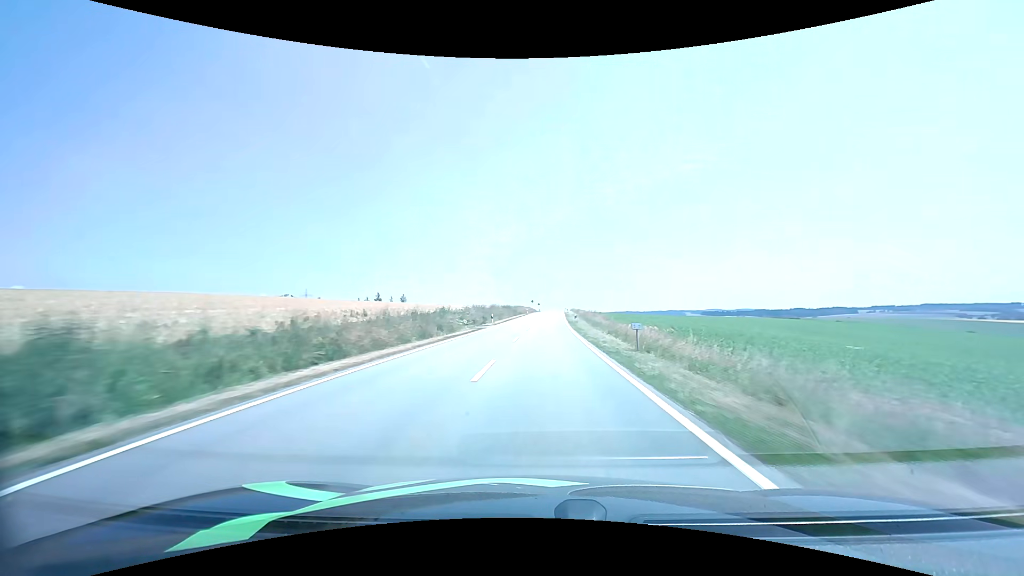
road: tertiary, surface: asphalt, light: Day
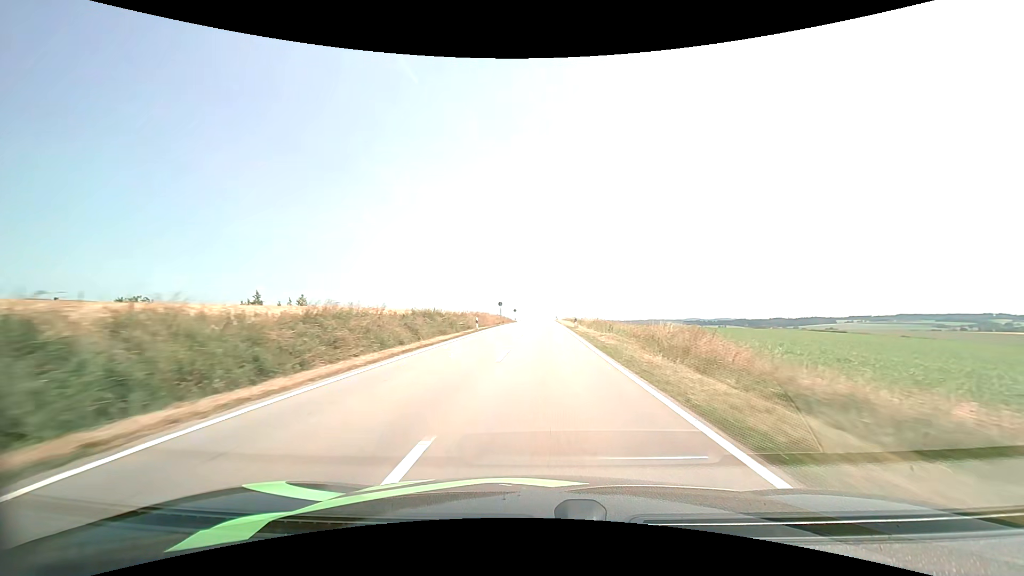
(+1.1, +56.6) m; +2°
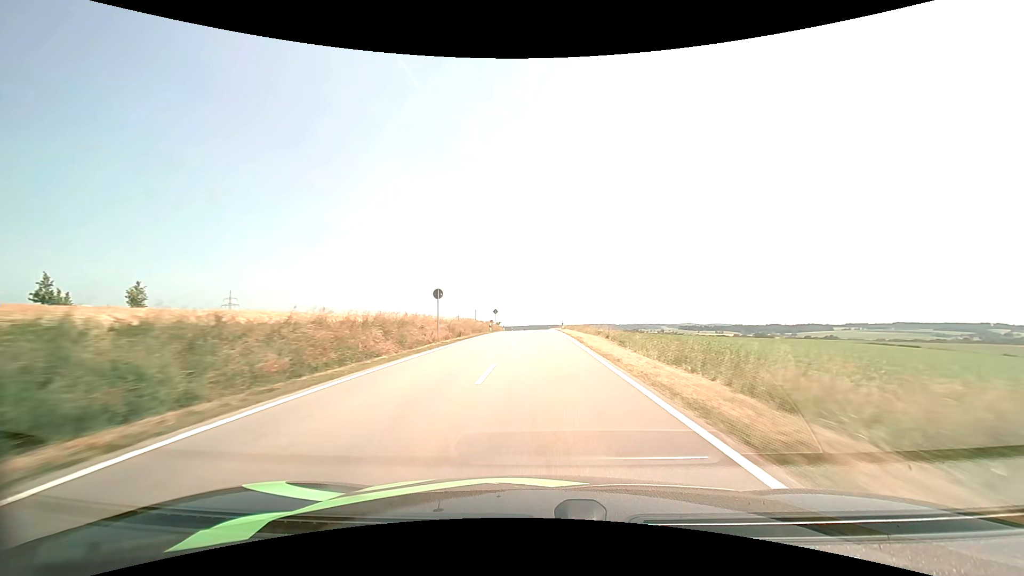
(+0.2, +41.1) m; +1°
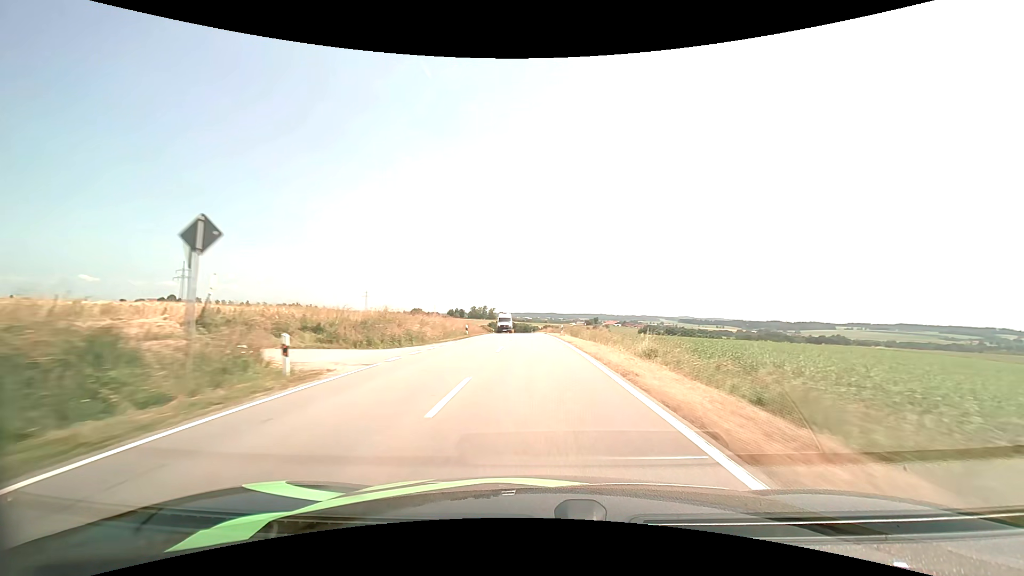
(0.0, +64.3) m; 0°
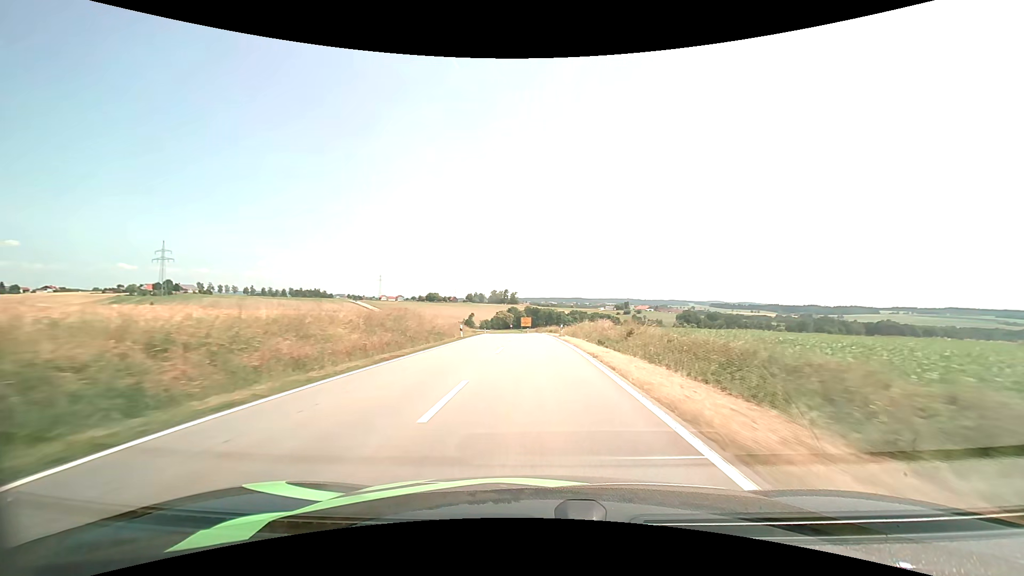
(-1.0, +62.3) m; -3°
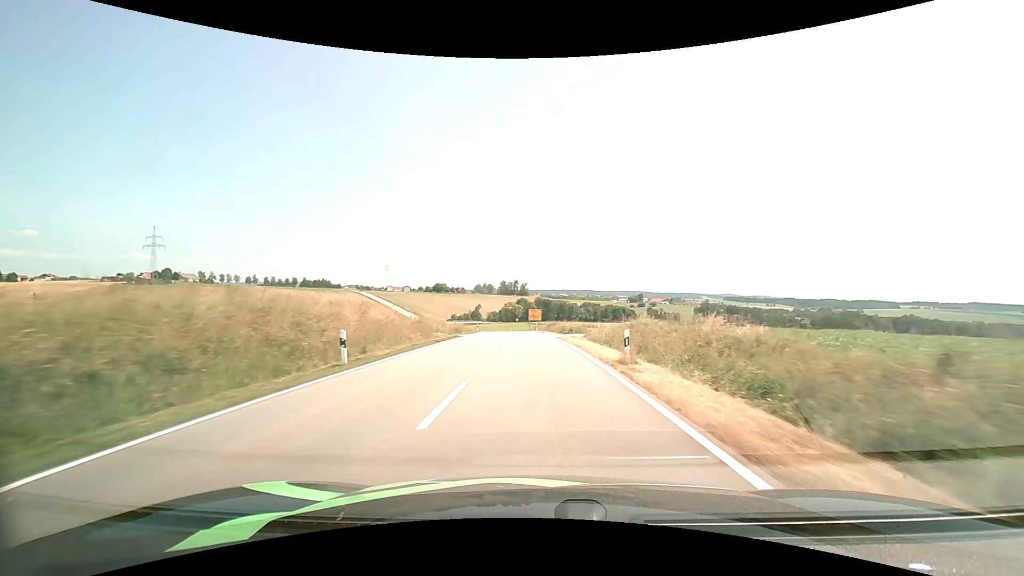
(-0.3, +24.9) m; -1°
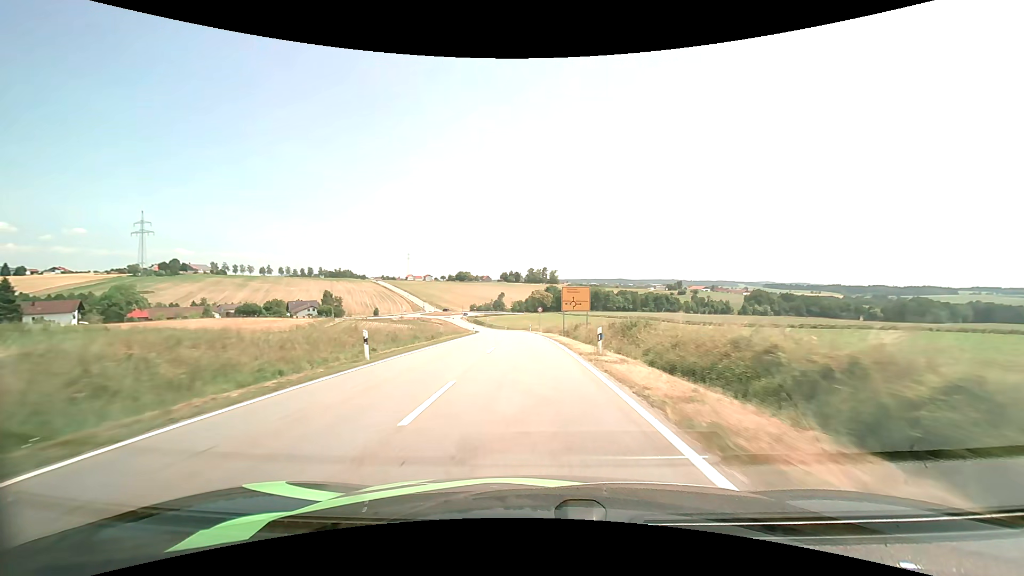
(-1.2, +48.9) m; -3°
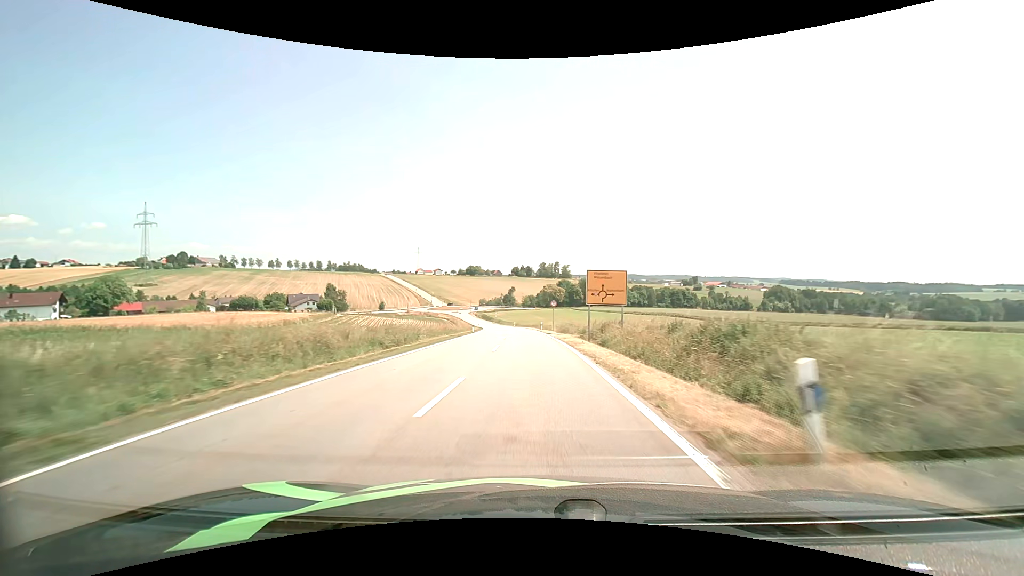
(-0.1, +12.1) m; -1°
(0, +10) (0, +20) (-1, +30) (-1, +40) (-2, +50) (-2, +60) (-3, +70) (-4, +80) (-5, +90) (-6, +100) m
